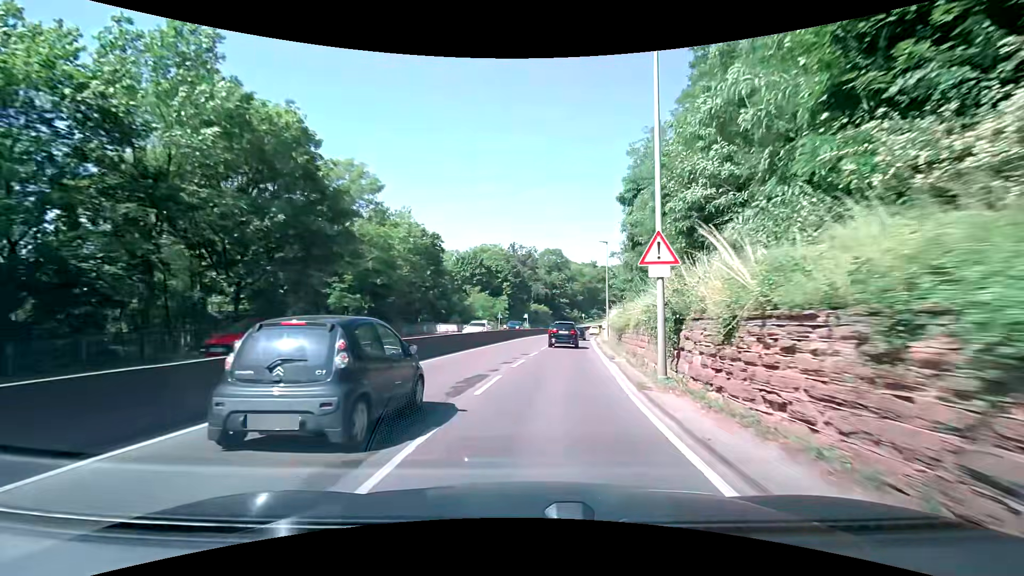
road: trunk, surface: asphalt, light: Day
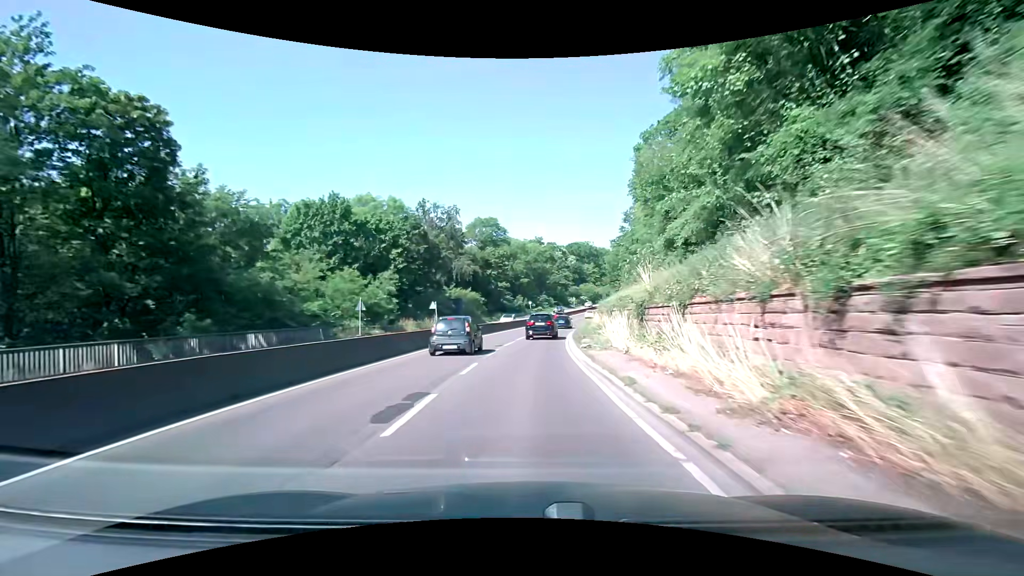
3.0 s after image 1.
(+4.1, +40.5) m; +7°
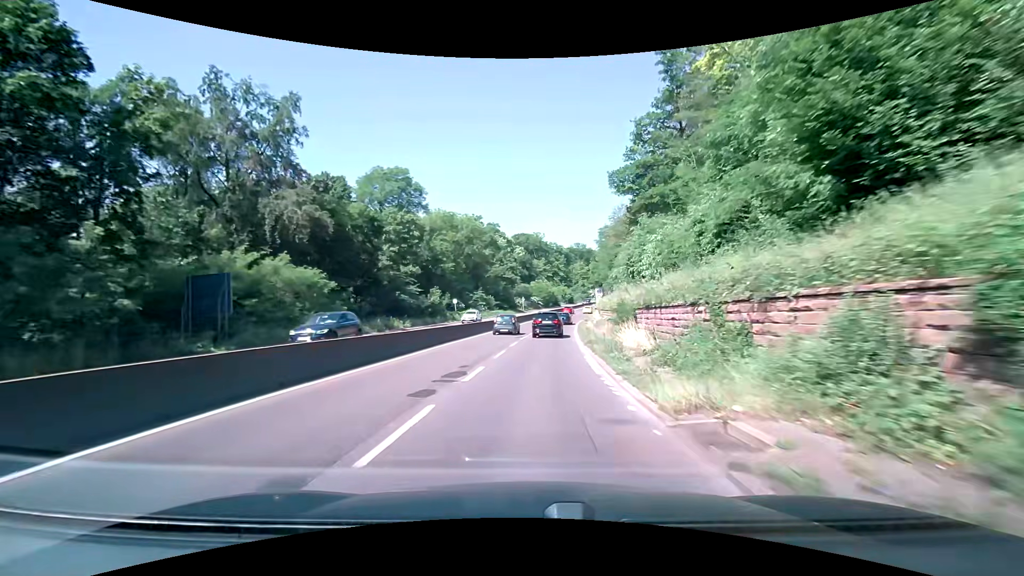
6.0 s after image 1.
(+2.4, +44.4) m; +7°
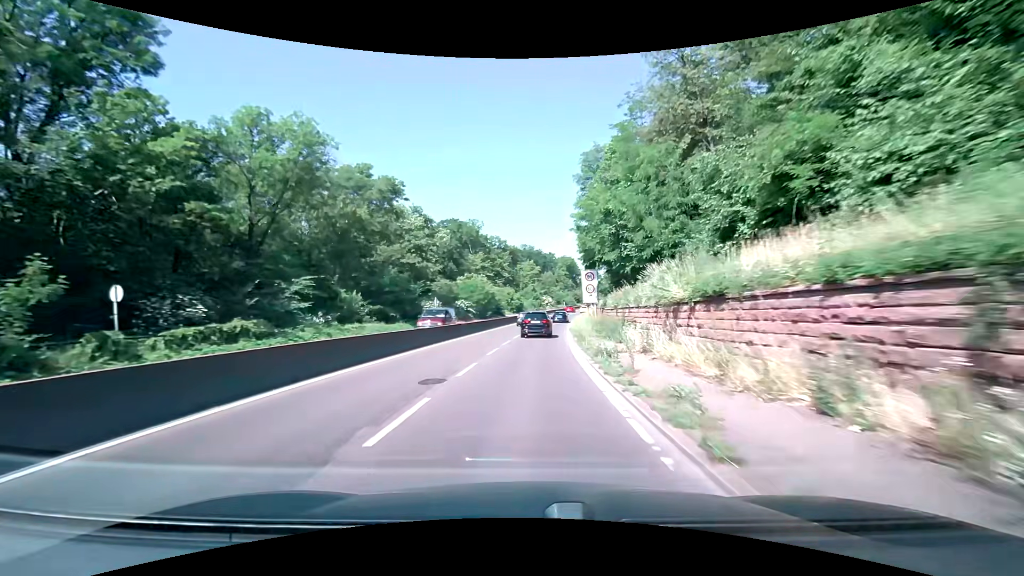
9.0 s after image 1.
(+3.1, +48.1) m; +7°
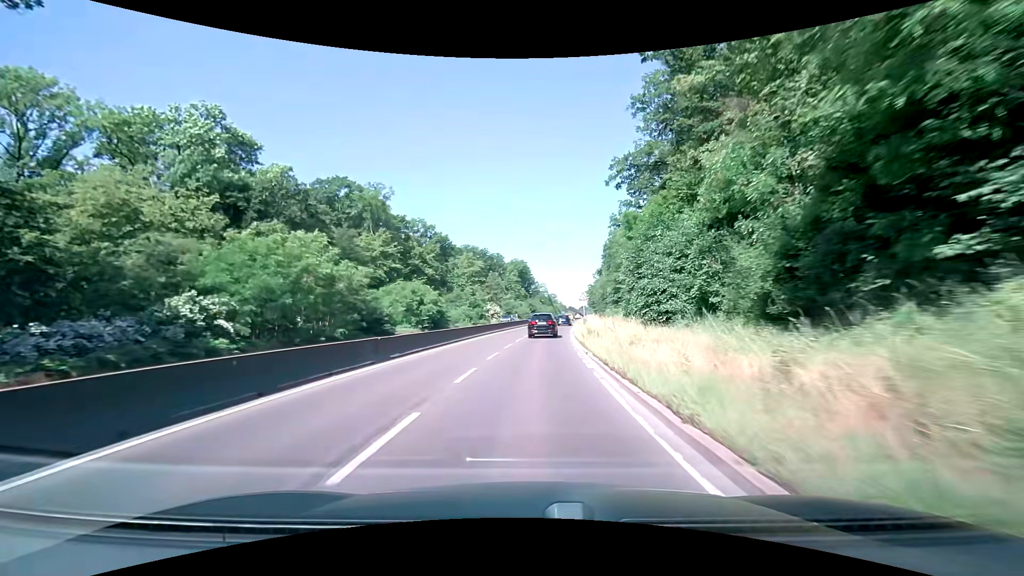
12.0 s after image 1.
(+2.4, +50.5) m; +6°
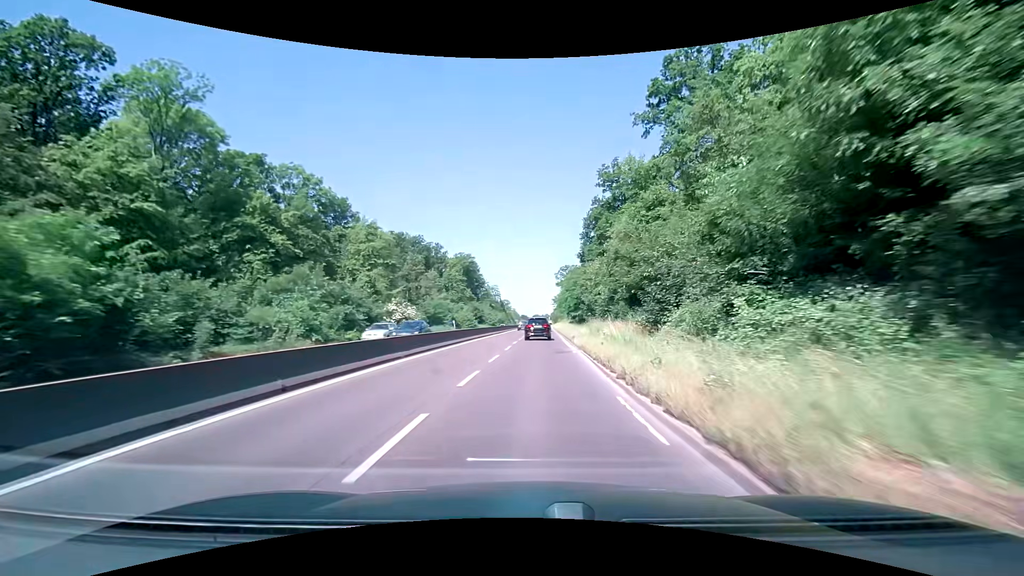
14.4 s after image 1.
(+1.8, +42.3) m; +5°
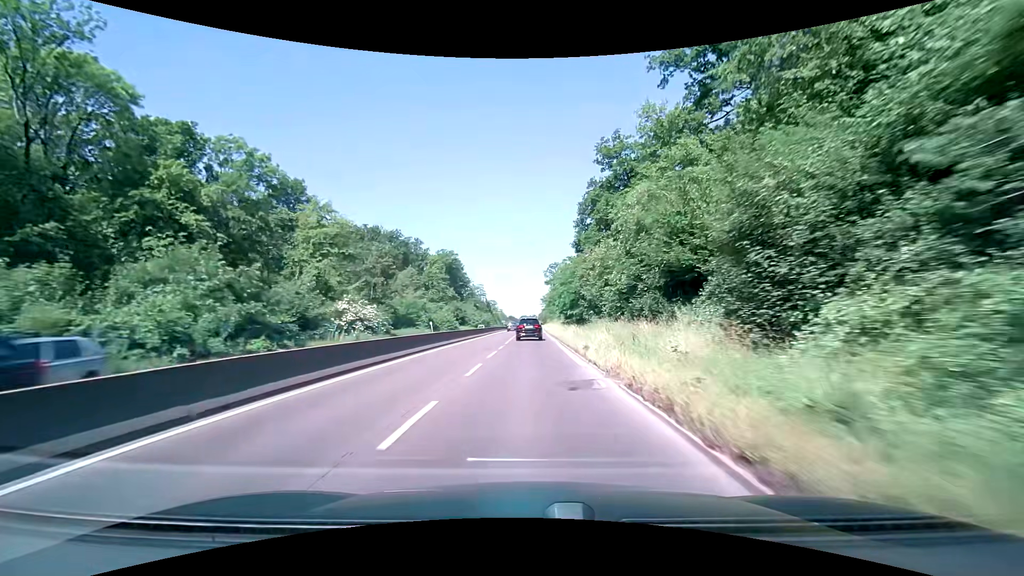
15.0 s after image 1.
(+0.2, +11.0) m; +2°
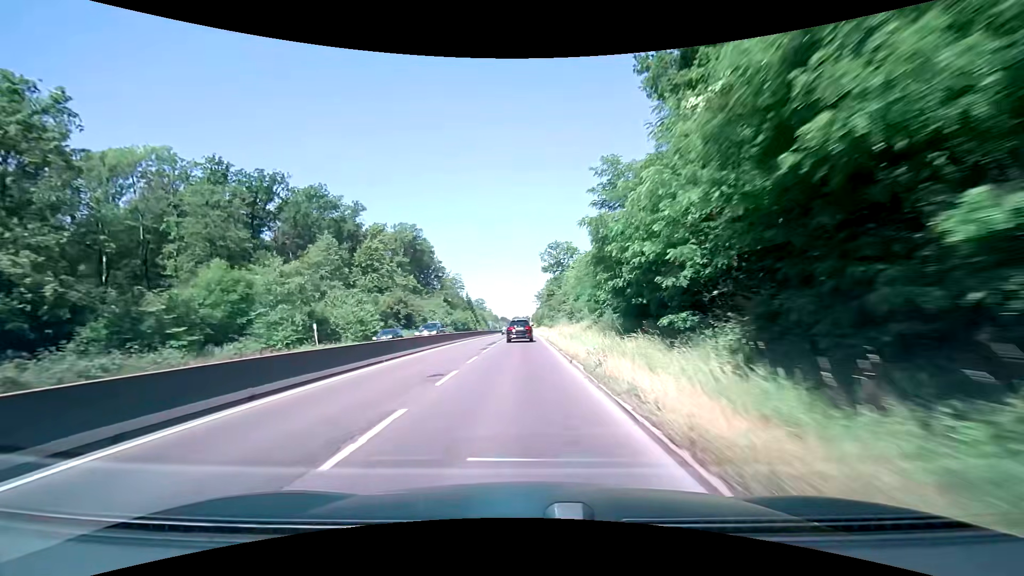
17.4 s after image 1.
(+0.5, +45.0) m; +1°
(0, +10) (0, +20) (0, +30) (0, +40) (-1, +50) (-1, +60) (-1, +70) (-1, +80) (-1, +90) (-1, +100) m
